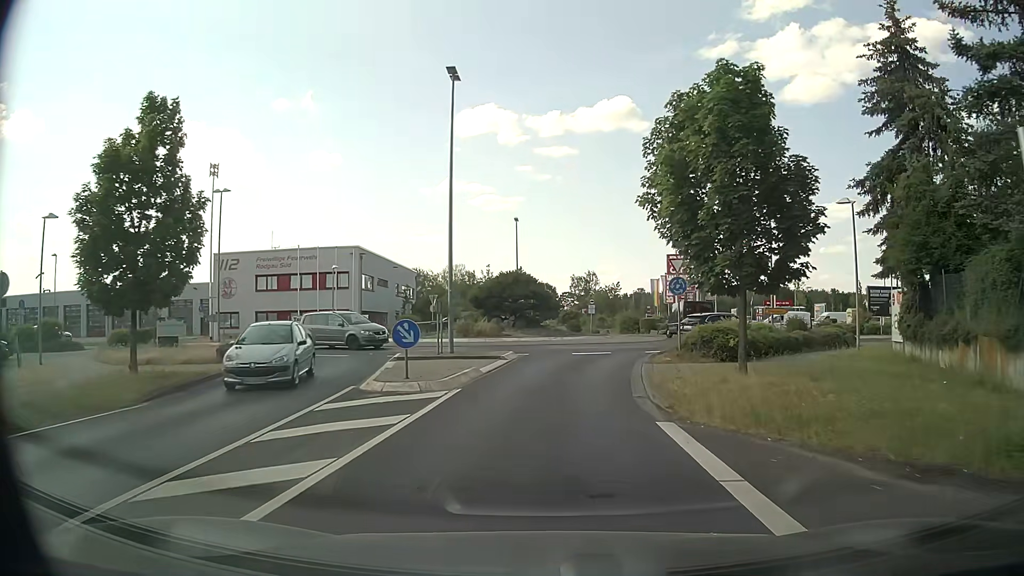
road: tertiary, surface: asphalt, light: Day
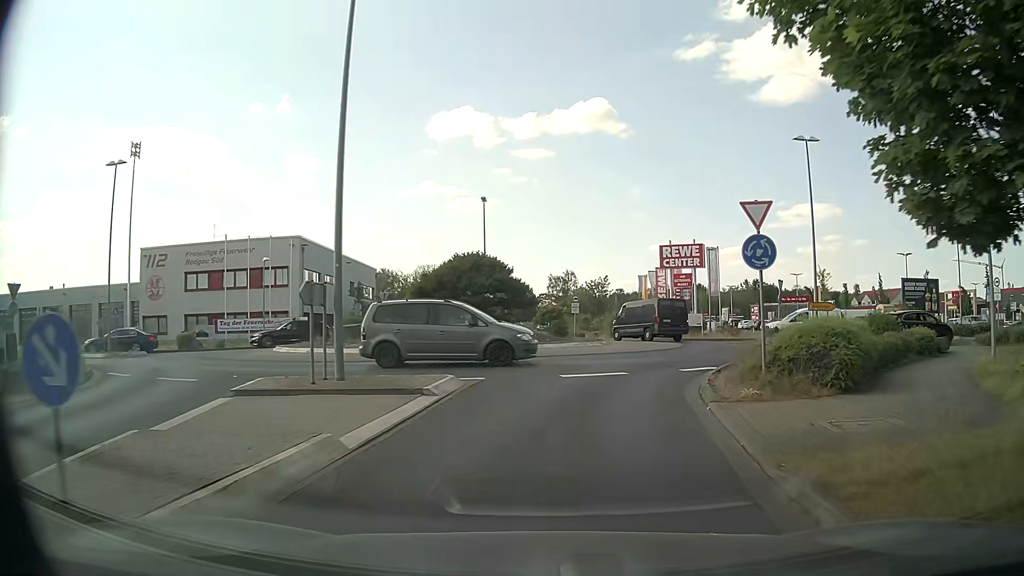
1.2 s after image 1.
(+0.2, +9.8) m; +2°
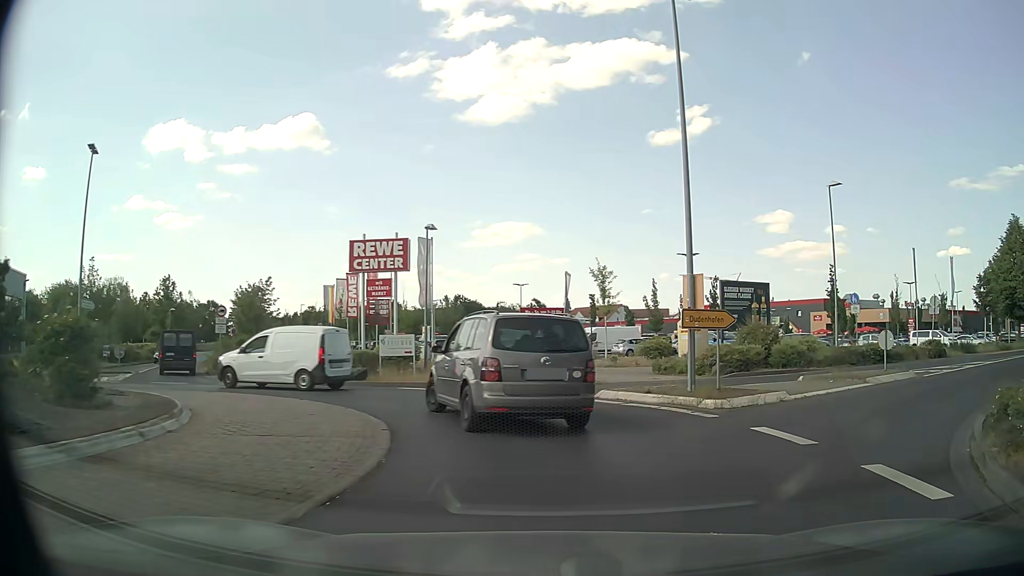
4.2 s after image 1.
(+2.5, +17.8) m; +24°
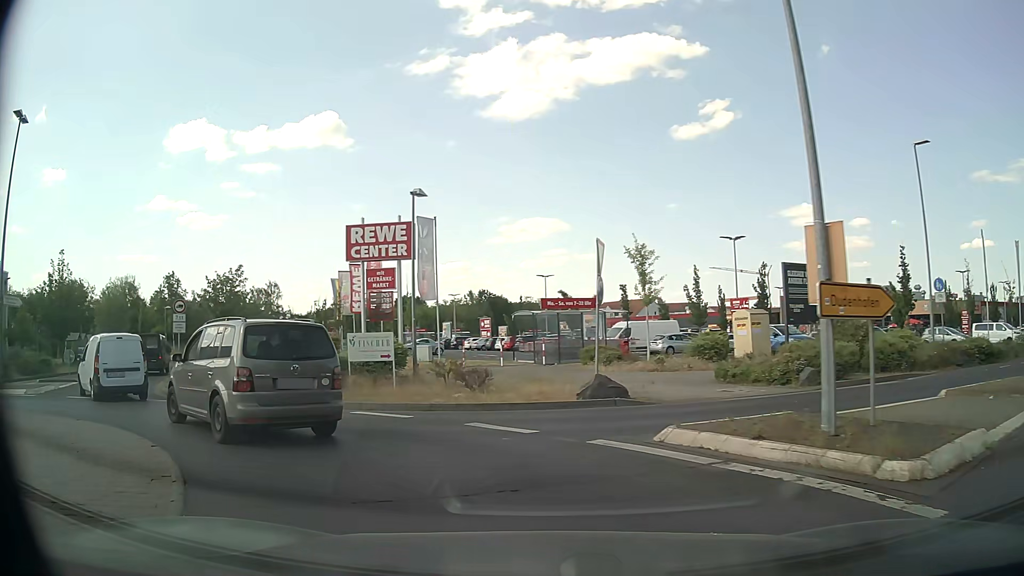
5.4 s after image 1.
(+0.3, +6.5) m; 0°
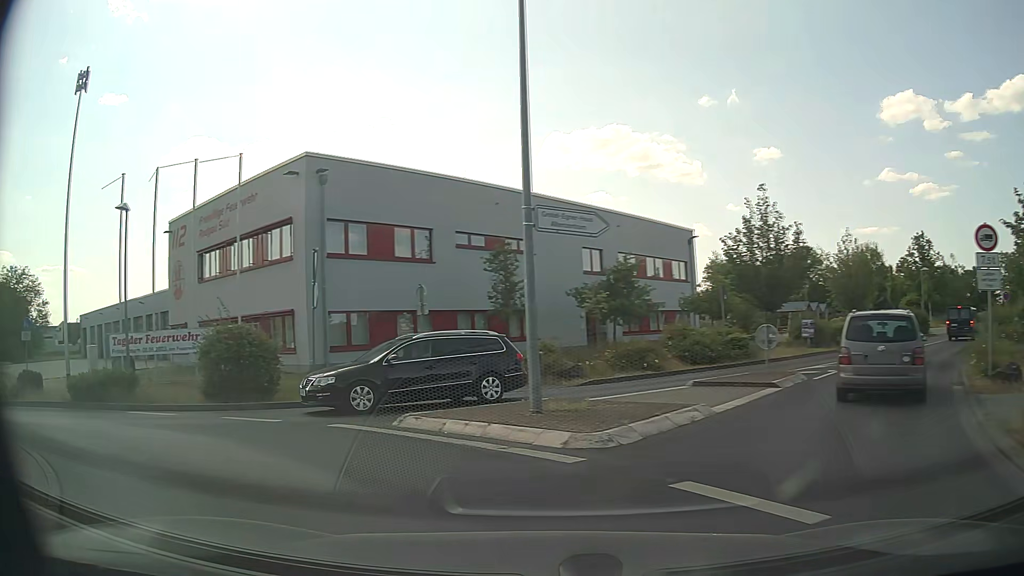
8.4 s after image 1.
(-7.3, +12.7) m; -63°
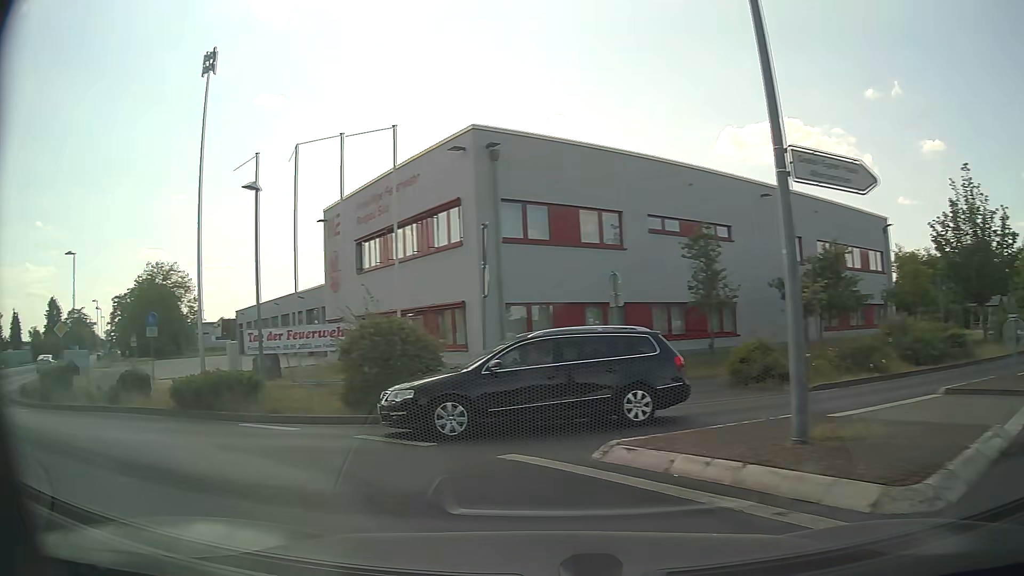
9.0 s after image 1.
(-0.4, +3.2) m; -16°
